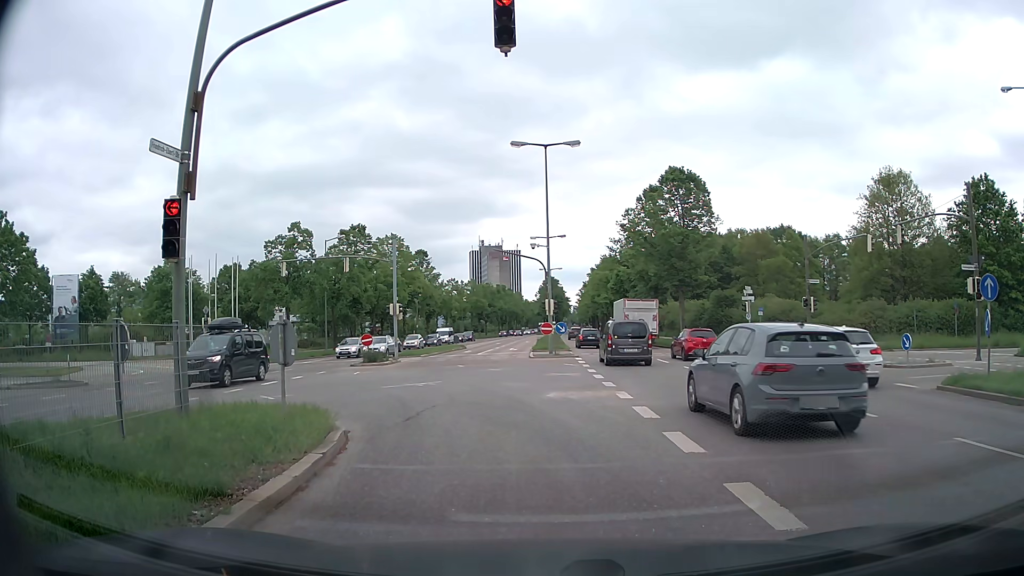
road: primary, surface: asphalt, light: Day
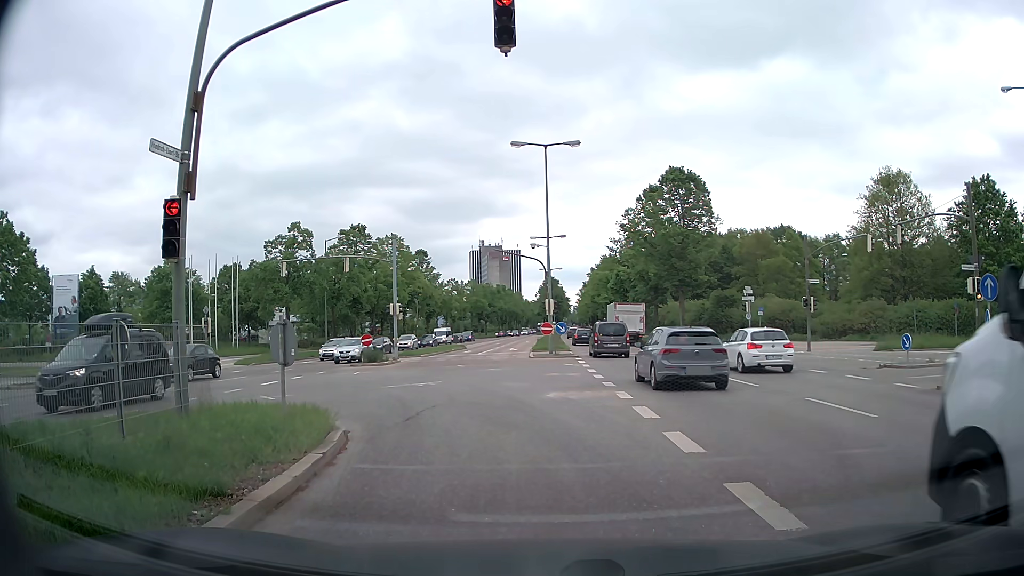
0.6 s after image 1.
(0.0, 0.0) m; 0°
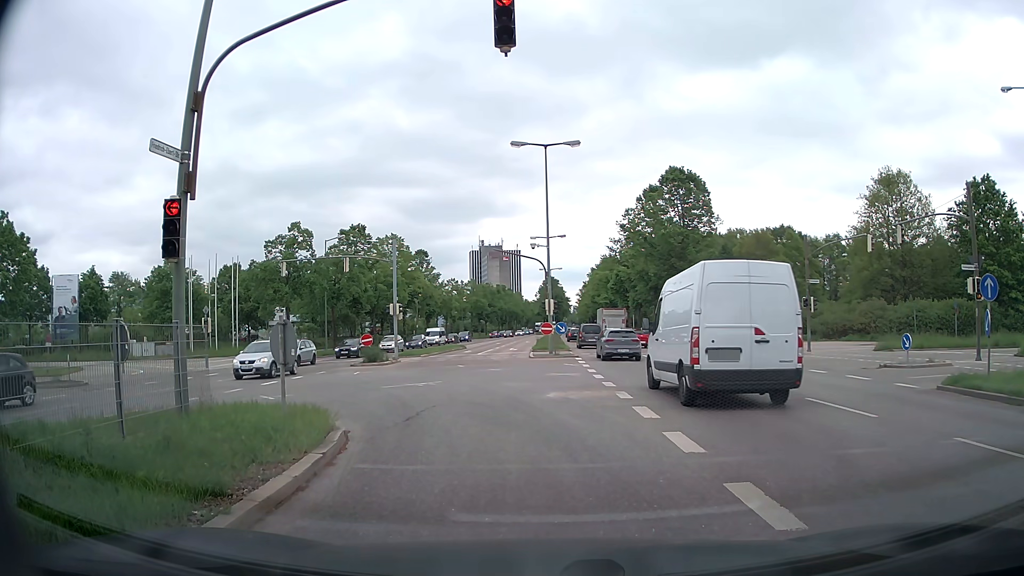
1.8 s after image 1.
(0.0, 0.0) m; 0°
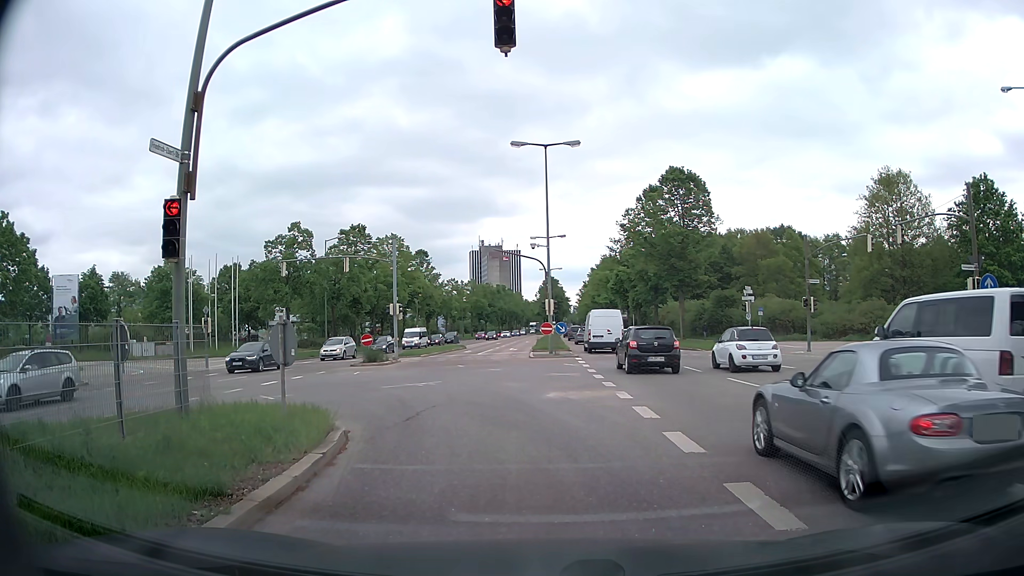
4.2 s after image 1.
(0.0, 0.0) m; 0°
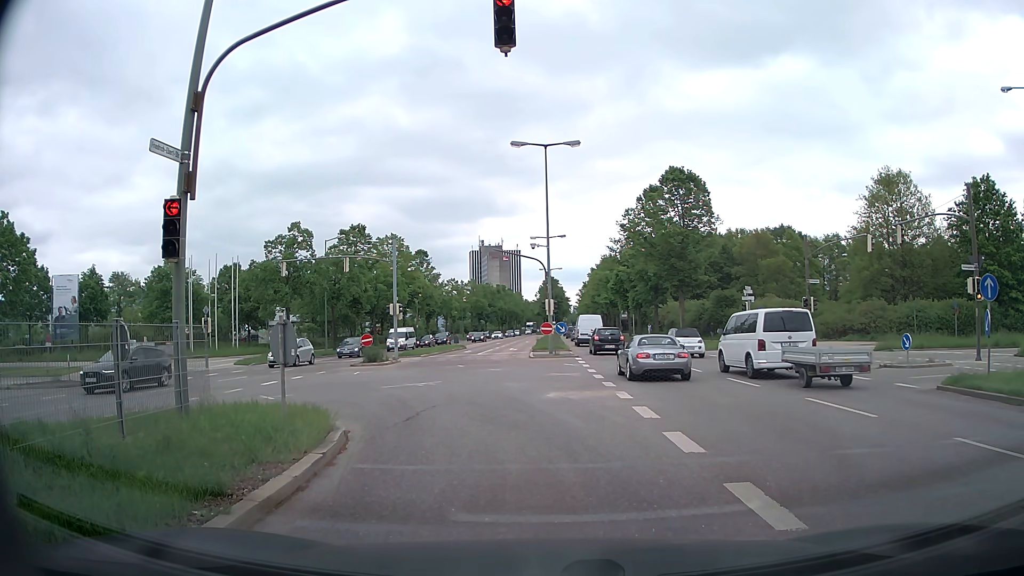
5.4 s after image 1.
(0.0, 0.0) m; 0°
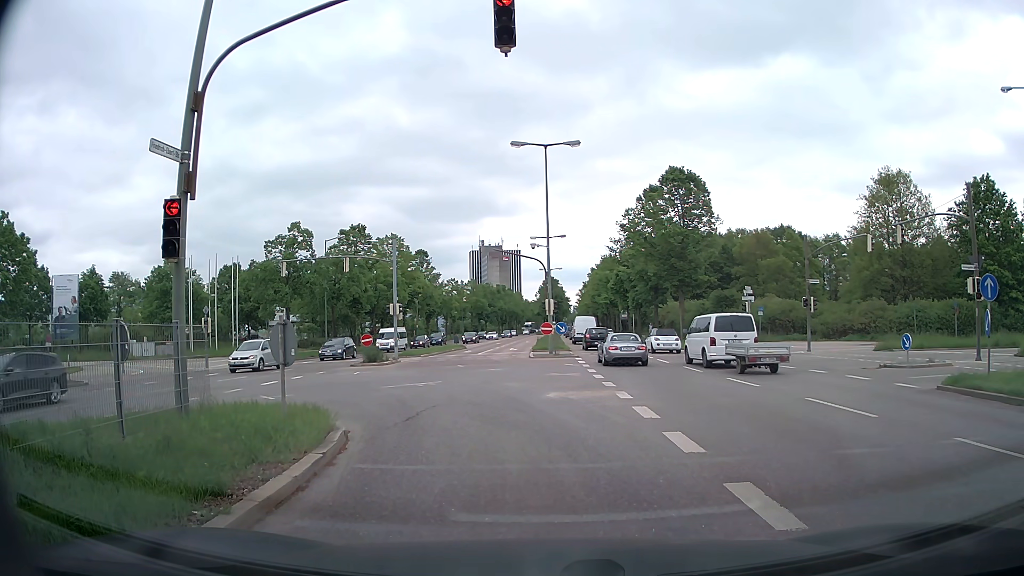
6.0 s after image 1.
(0.0, 0.0) m; 0°
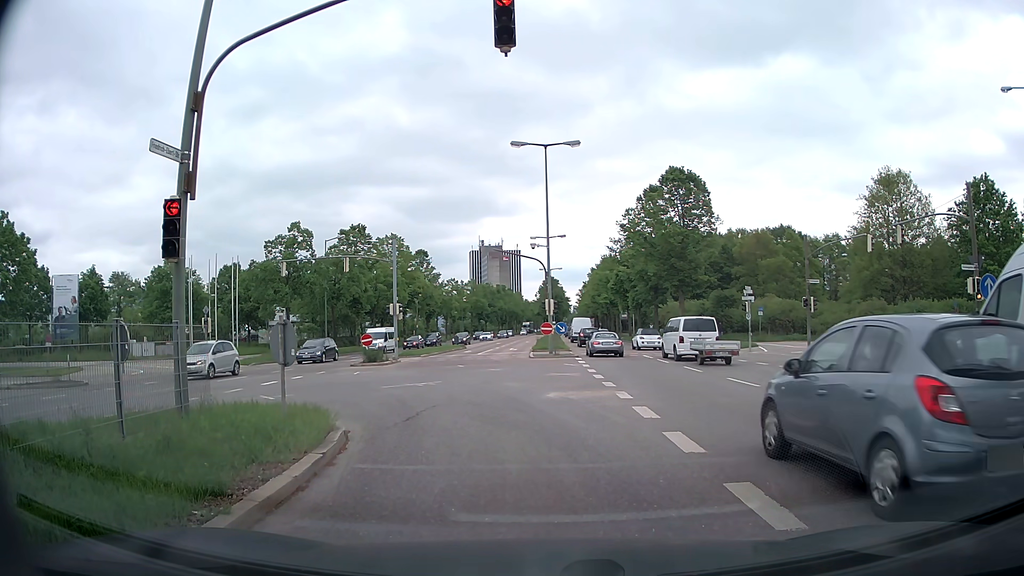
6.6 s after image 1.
(0.0, 0.0) m; 0°
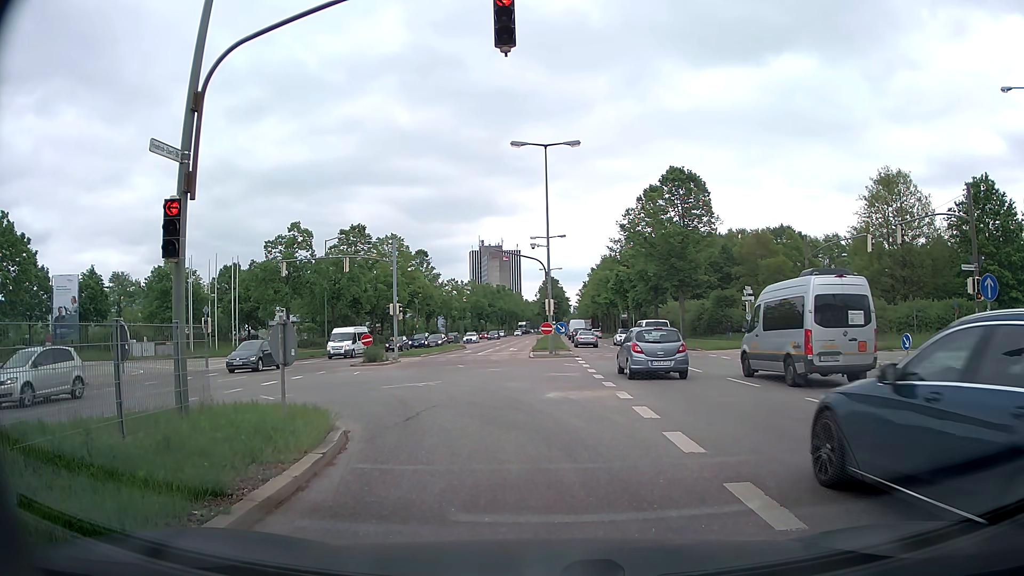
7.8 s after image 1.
(0.0, 0.0) m; 0°
